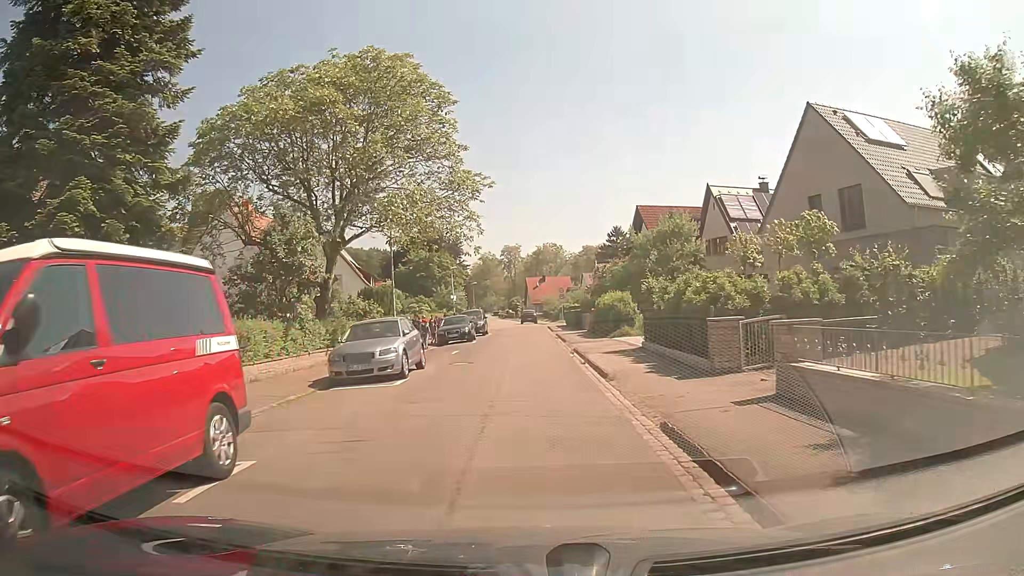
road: residential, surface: asphalt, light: Day
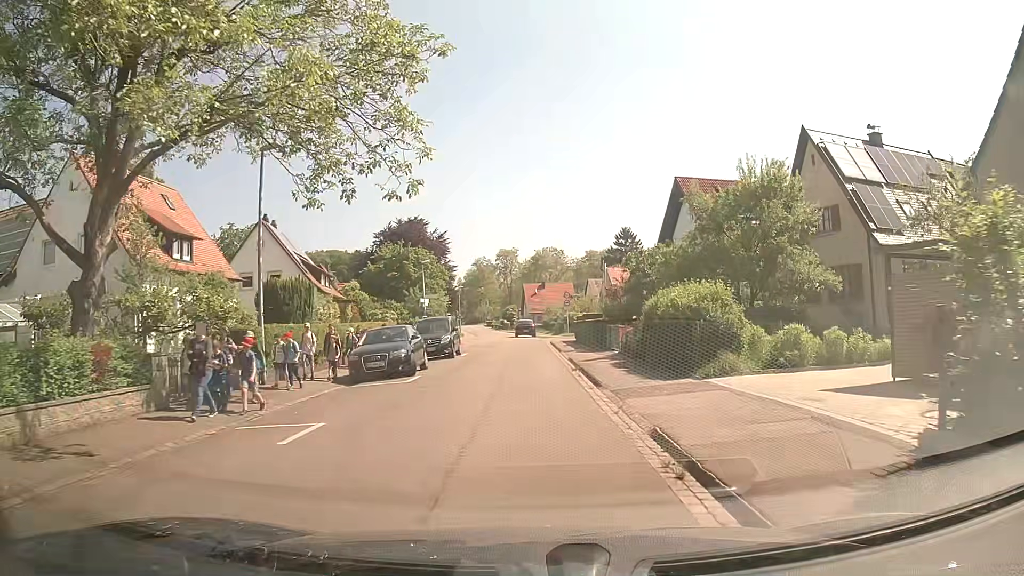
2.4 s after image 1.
(0.0, +16.5) m; 0°
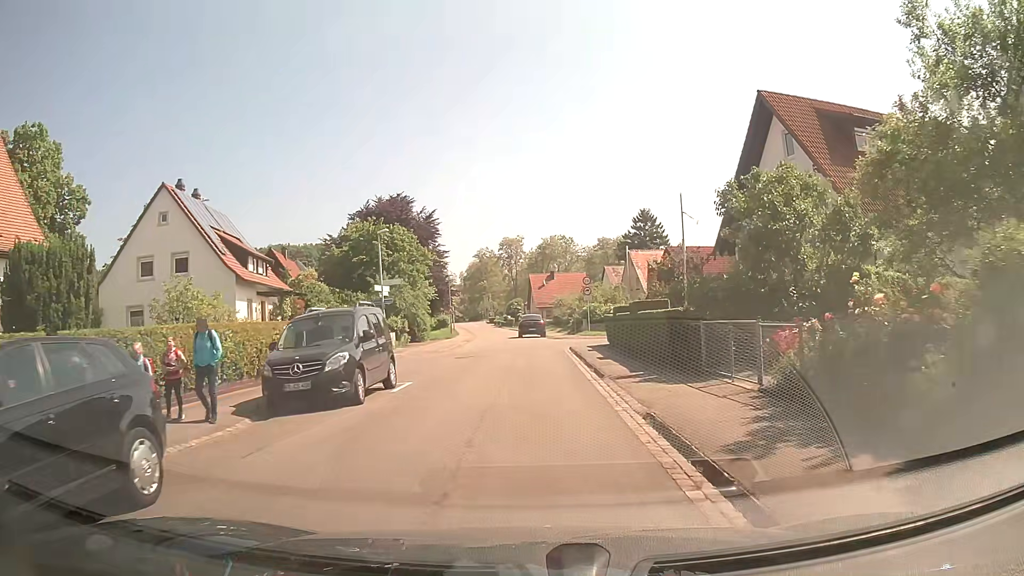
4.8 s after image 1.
(0.0, +15.9) m; -1°
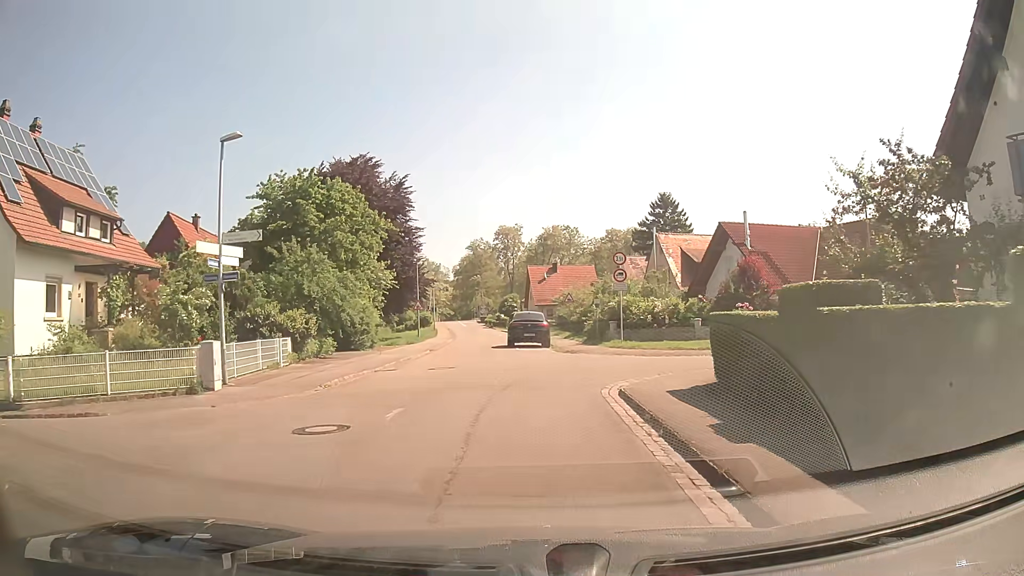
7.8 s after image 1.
(+0.2, +17.7) m; +1°
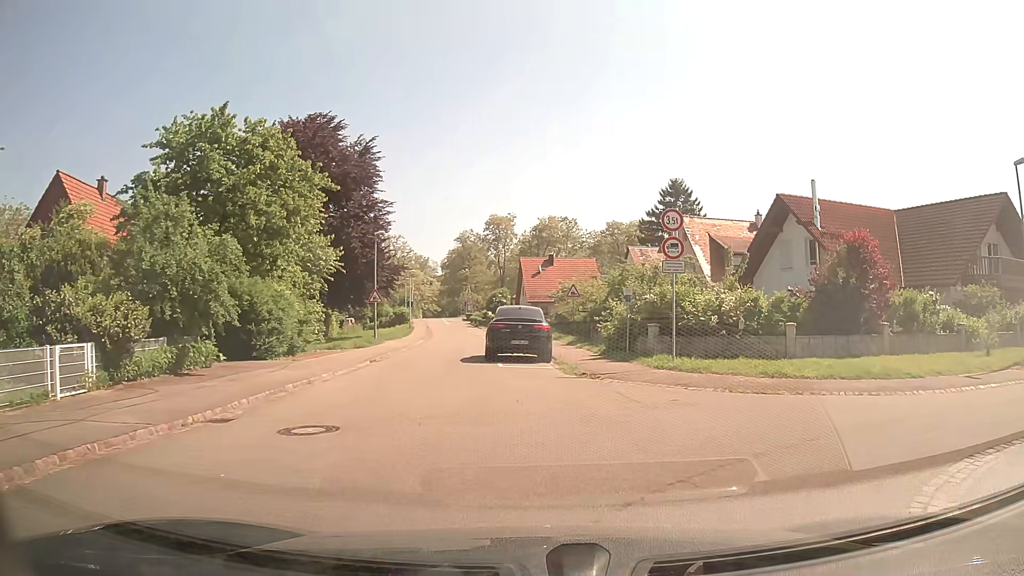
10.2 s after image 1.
(-0.2, +11.3) m; -1°
